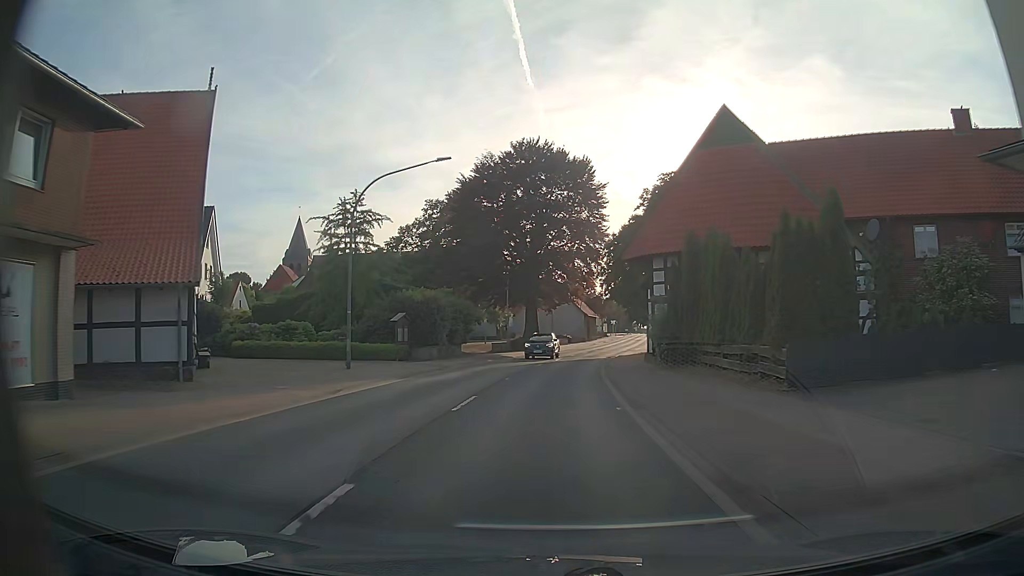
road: primary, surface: asphalt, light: Day
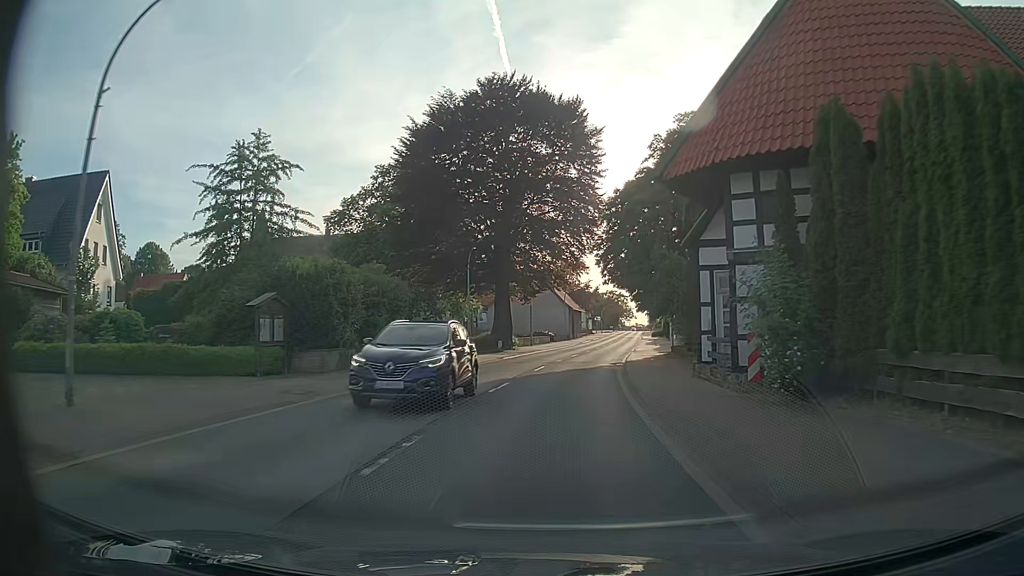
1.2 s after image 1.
(+0.1, +15.4) m; +1°
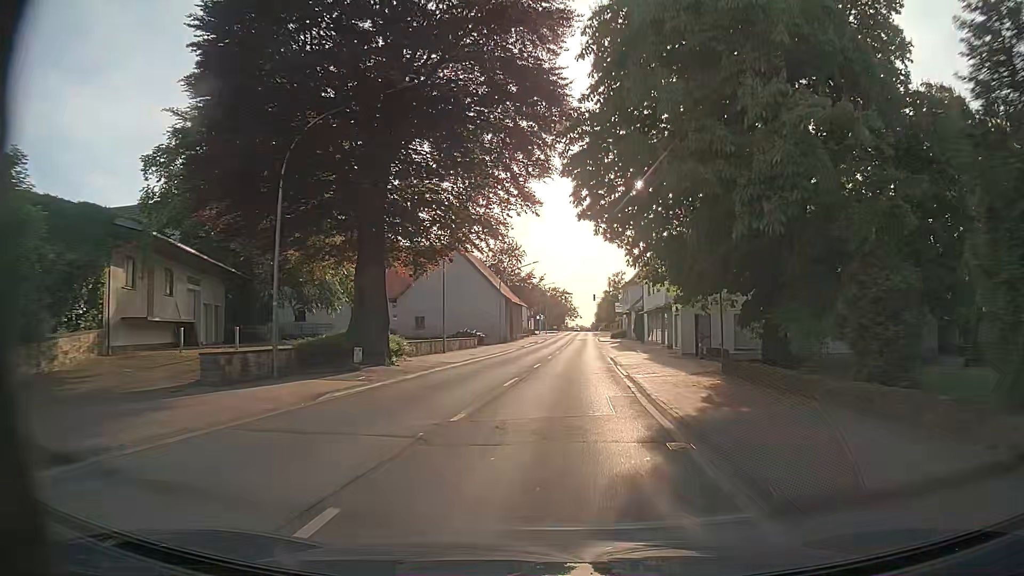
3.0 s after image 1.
(+0.6, +23.1) m; +4°
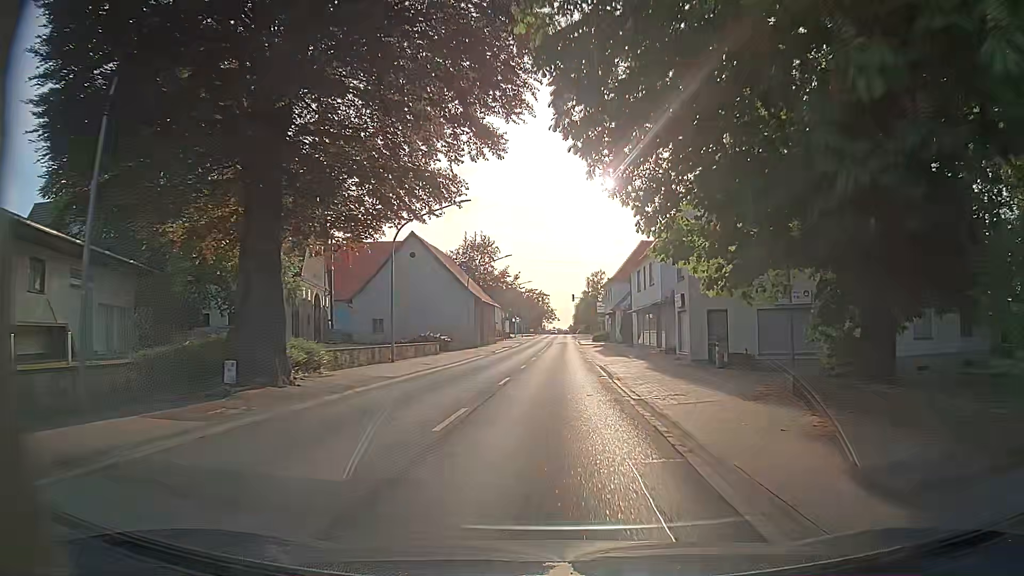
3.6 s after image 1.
(+0.2, +7.7) m; +3°
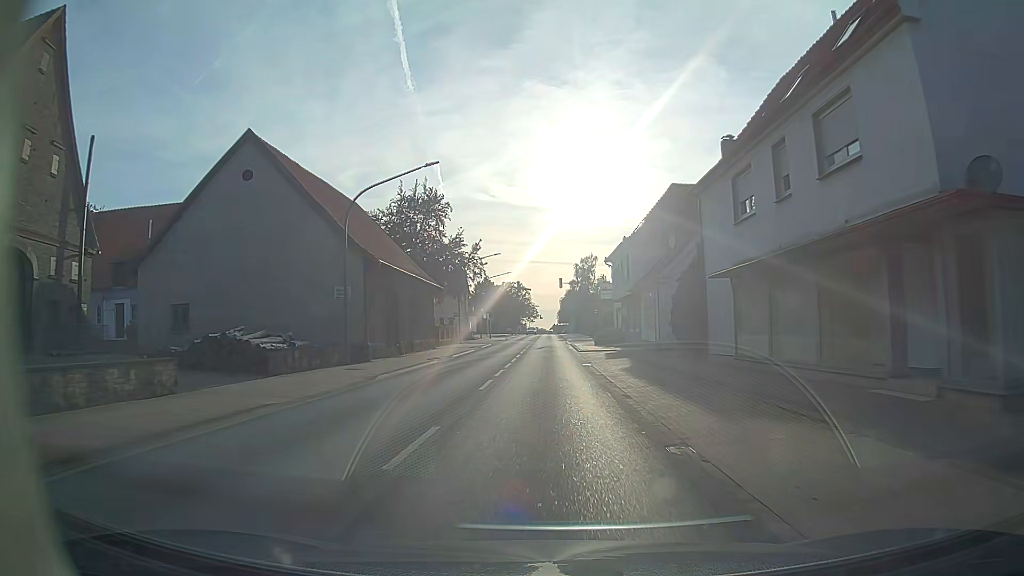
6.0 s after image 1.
(+0.4, +30.6) m; +1°
(0, +10) (0, +20) (0, +30) (0, +40) (0, +50) (0, +60) (0, +70) (0, +80) (0, +90) (0, +100) m
